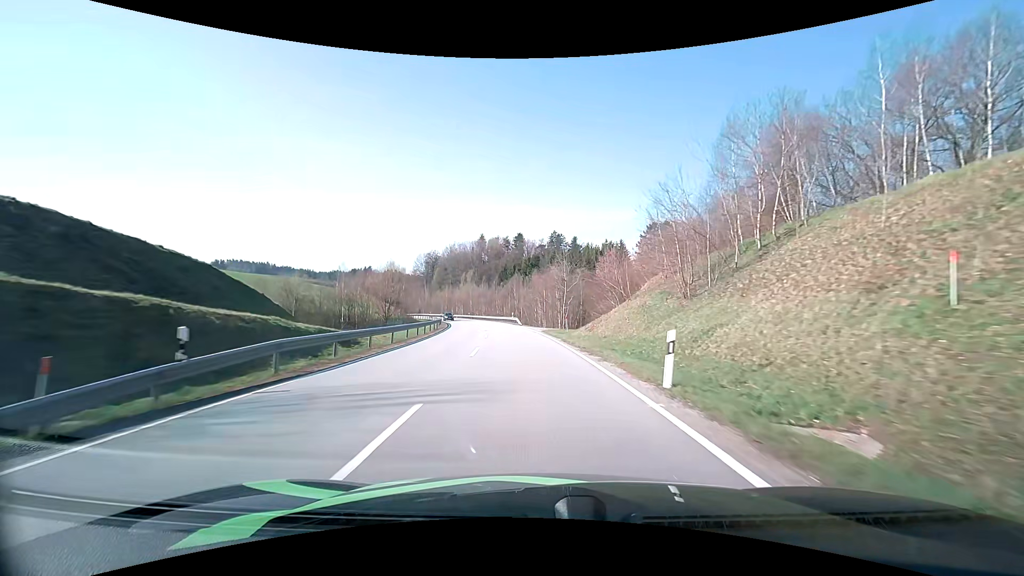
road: secondary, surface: asphalt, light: Day
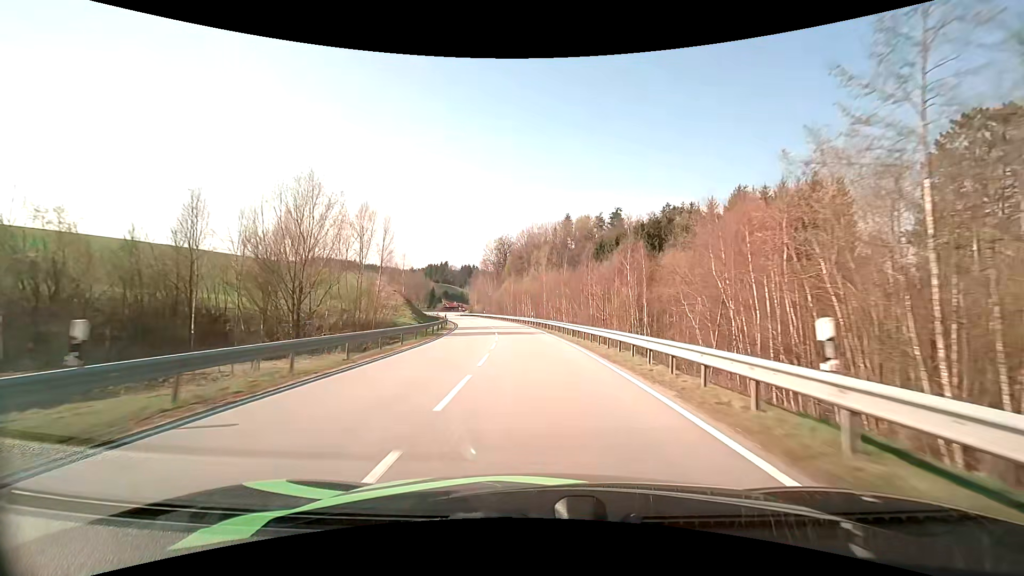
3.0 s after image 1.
(-5.3, +57.1) m; -10°
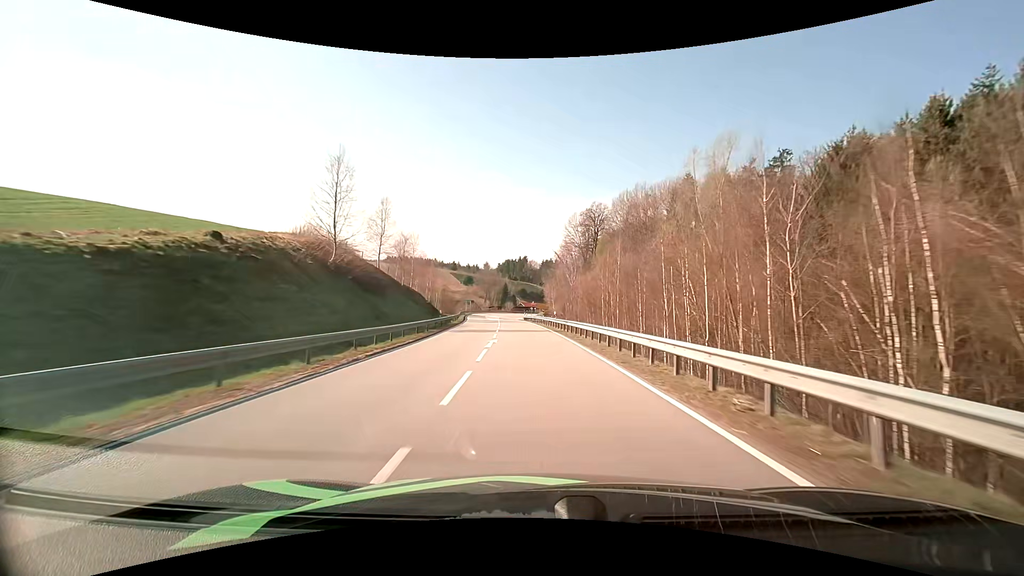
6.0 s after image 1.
(-5.0, +60.0) m; -10°
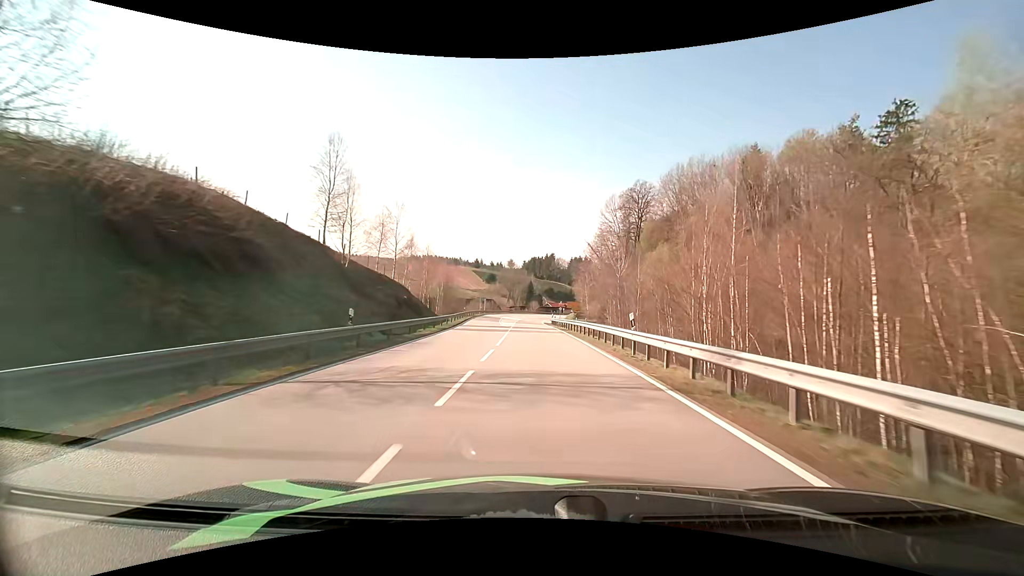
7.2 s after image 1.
(-0.9, +24.2) m; -4°
(0, +10) (0, +20) (0, +30) (-1, +40) (-1, +50) (-1, +60) (-1, +70) (-1, +80) (-1, +90) (-1, +100) m
